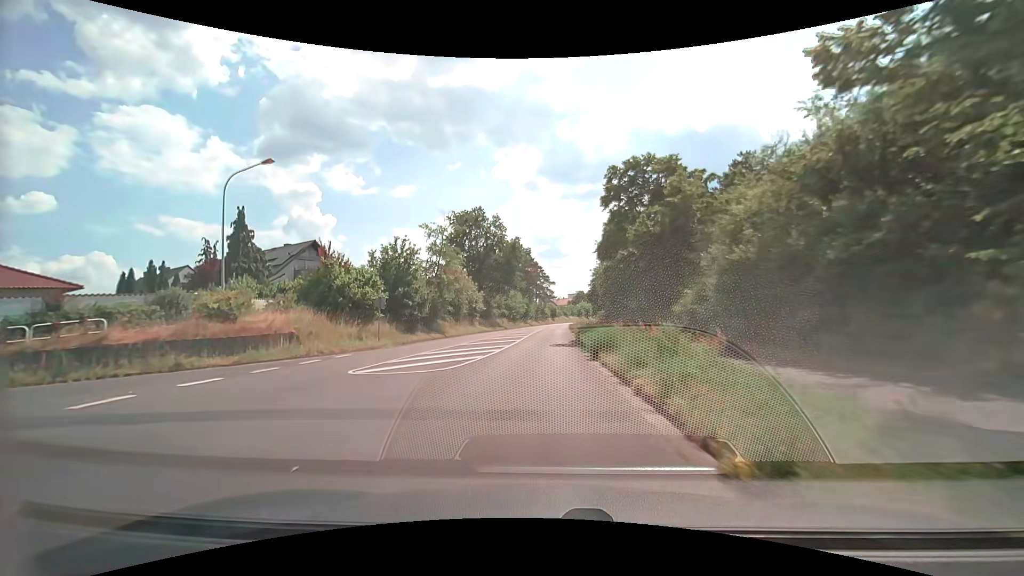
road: secondary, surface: asphalt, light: Day
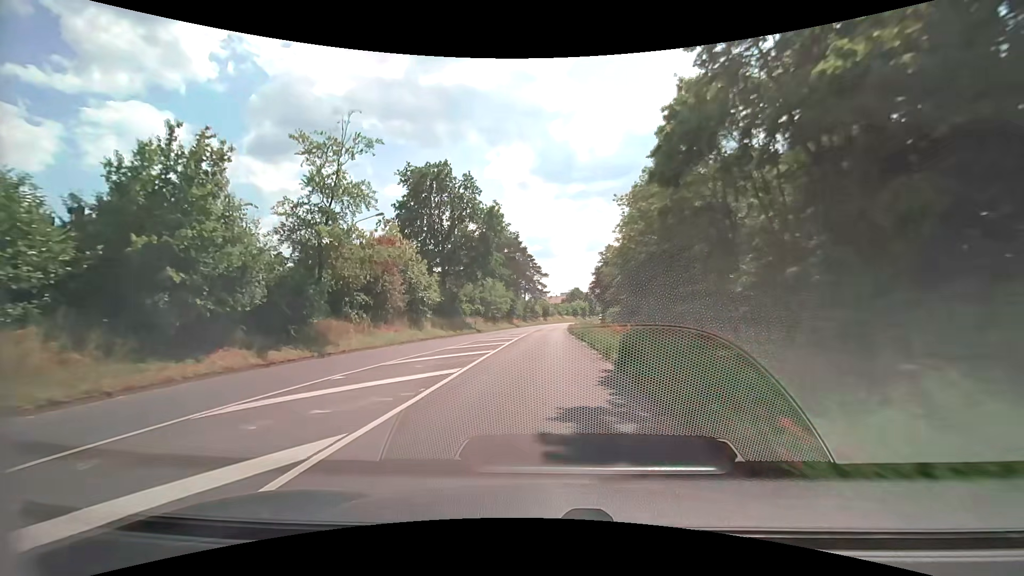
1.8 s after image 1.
(+0.1, +22.3) m; 0°
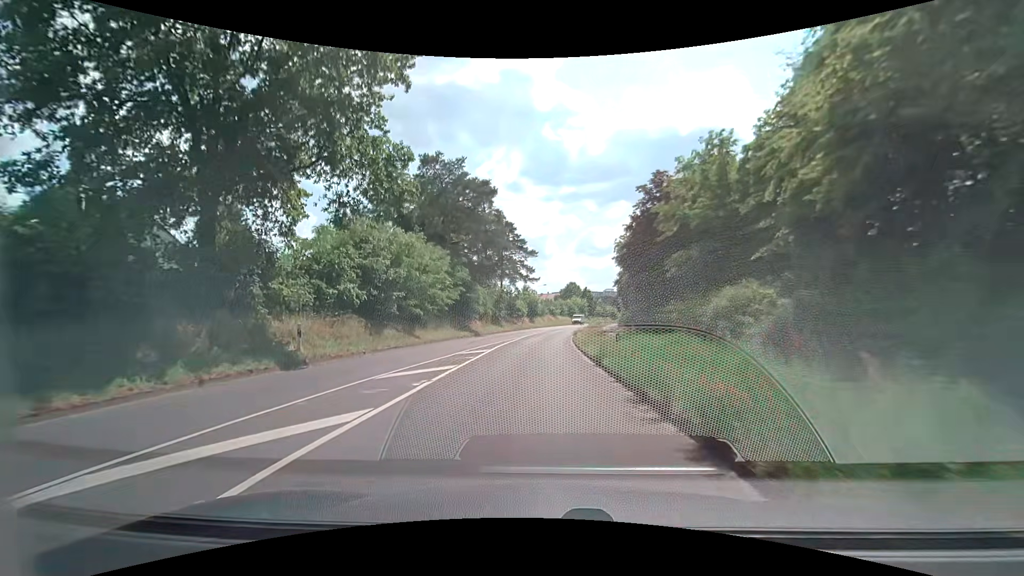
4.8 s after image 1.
(+0.8, +36.9) m; +1°
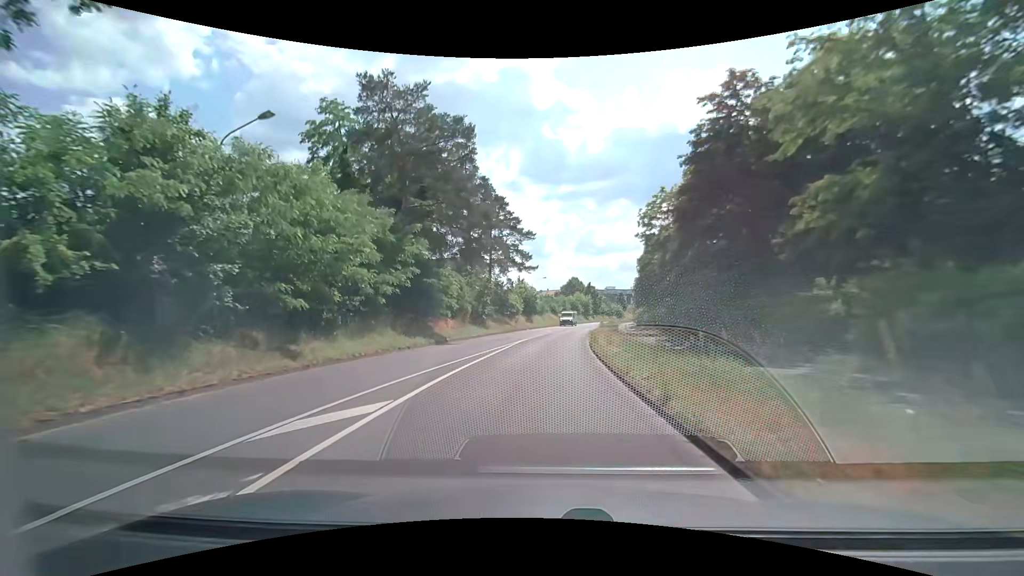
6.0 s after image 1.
(0.0, +14.3) m; 0°
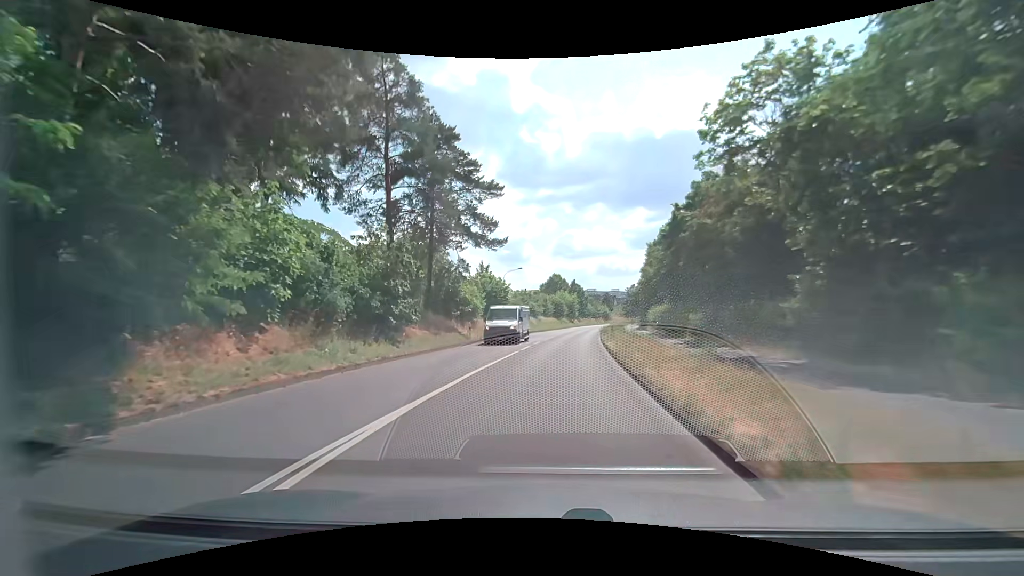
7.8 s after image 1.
(+0.2, +20.9) m; +2°
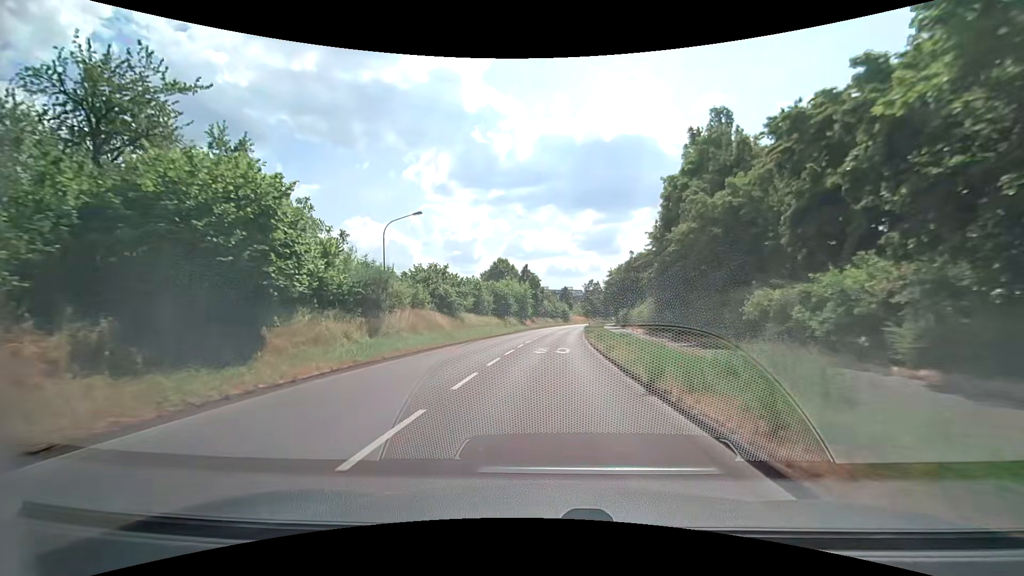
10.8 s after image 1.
(+1.7, +33.4) m; +5°
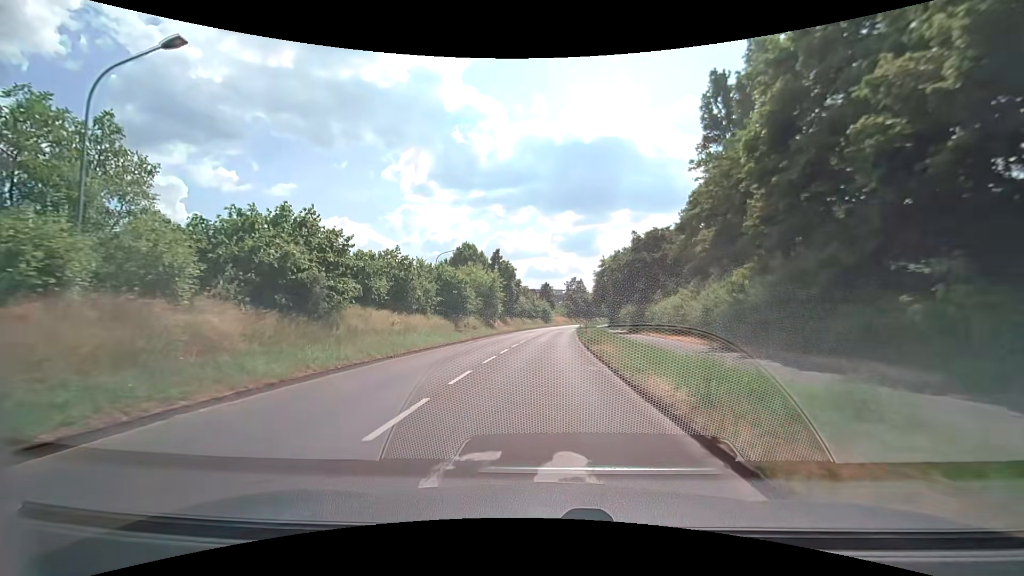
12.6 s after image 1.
(+0.7, +19.5) m; +3°
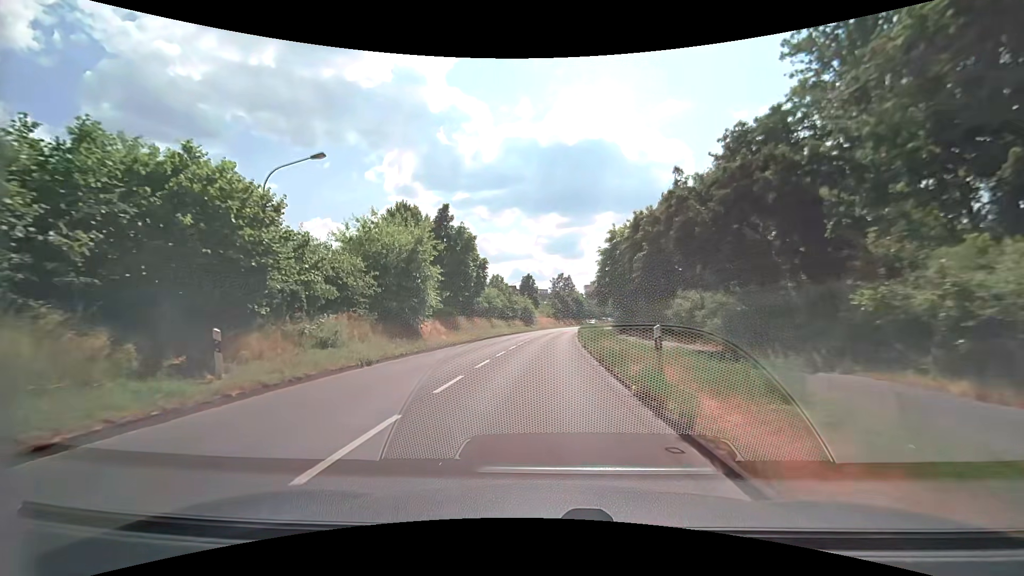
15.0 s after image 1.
(+0.5, +26.7) m; +2°
(0, +10) (0, +20) (0, +30) (+1, +40) (+1, +50) (+2, +60) (+3, +70) (+4, +80) (+5, +90) (+7, +100) m
